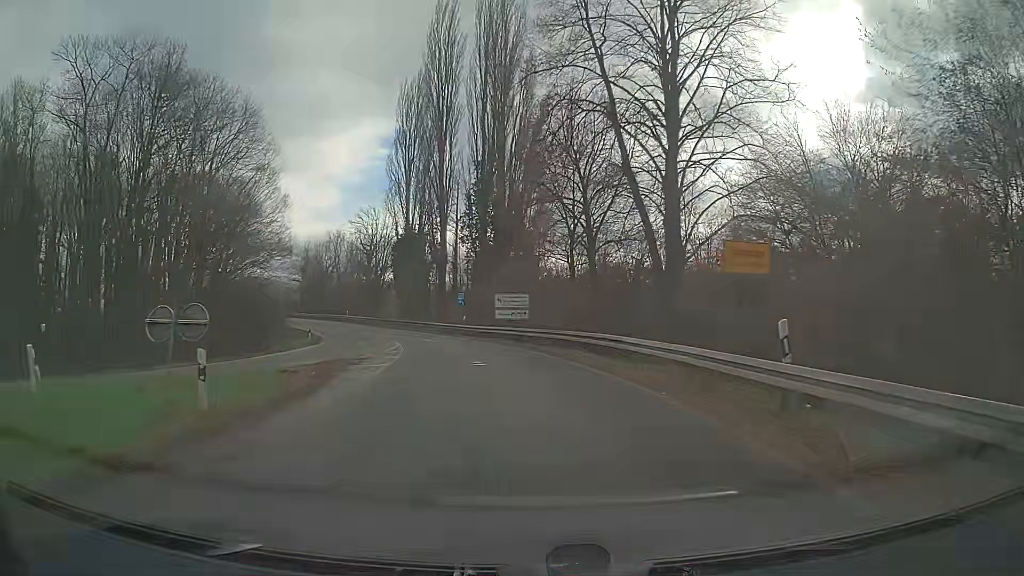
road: trunk_link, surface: asphalt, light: Day
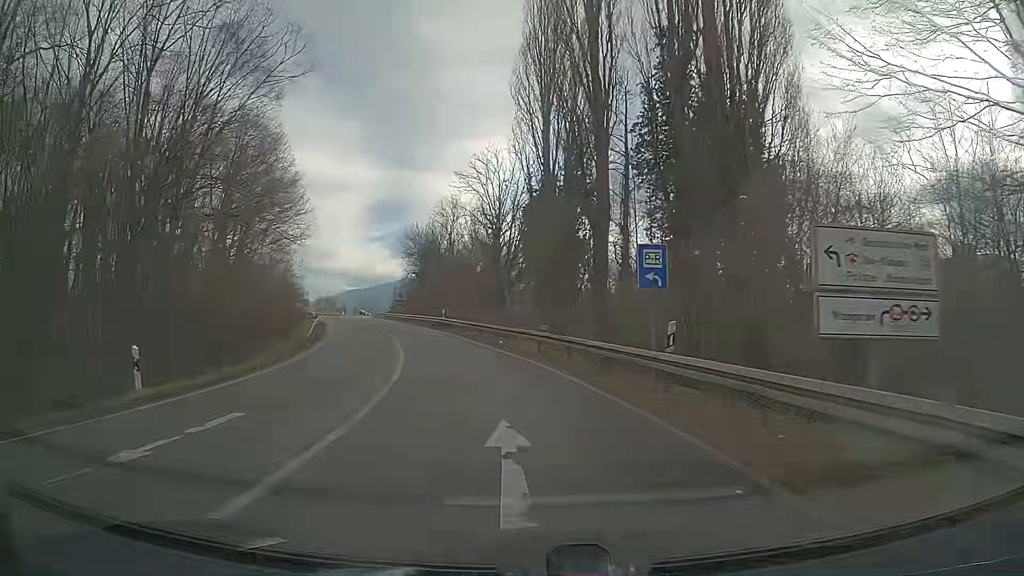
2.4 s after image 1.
(-3.4, +31.4) m; -13°
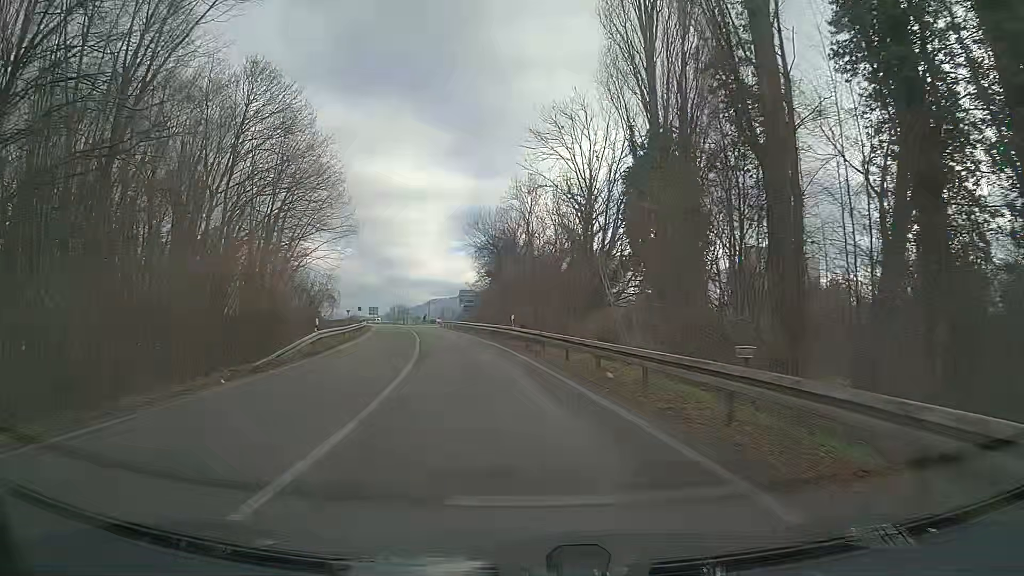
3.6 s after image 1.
(-1.2, +15.2) m; -8°
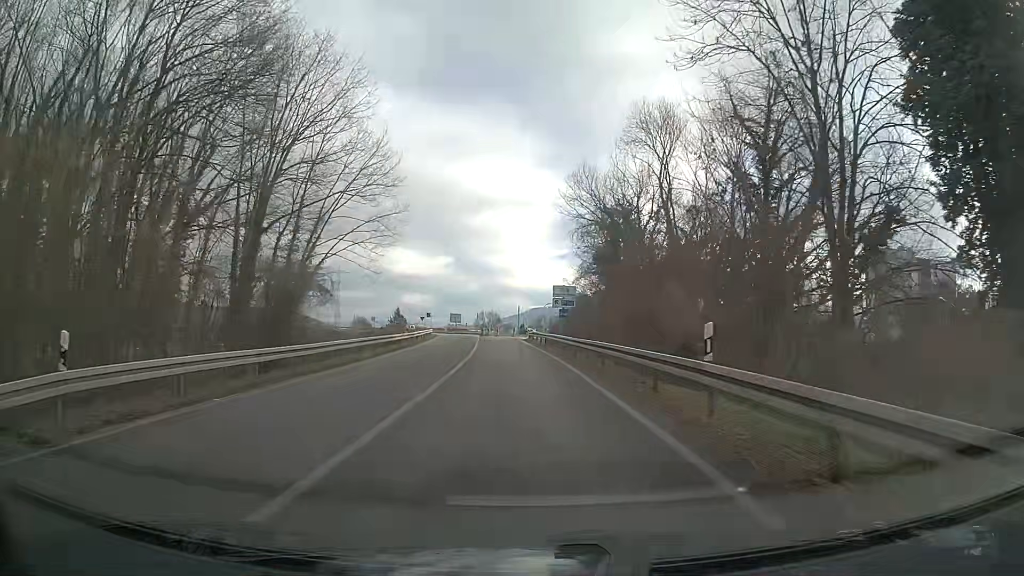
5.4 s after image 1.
(-1.8, +22.4) m; -9°
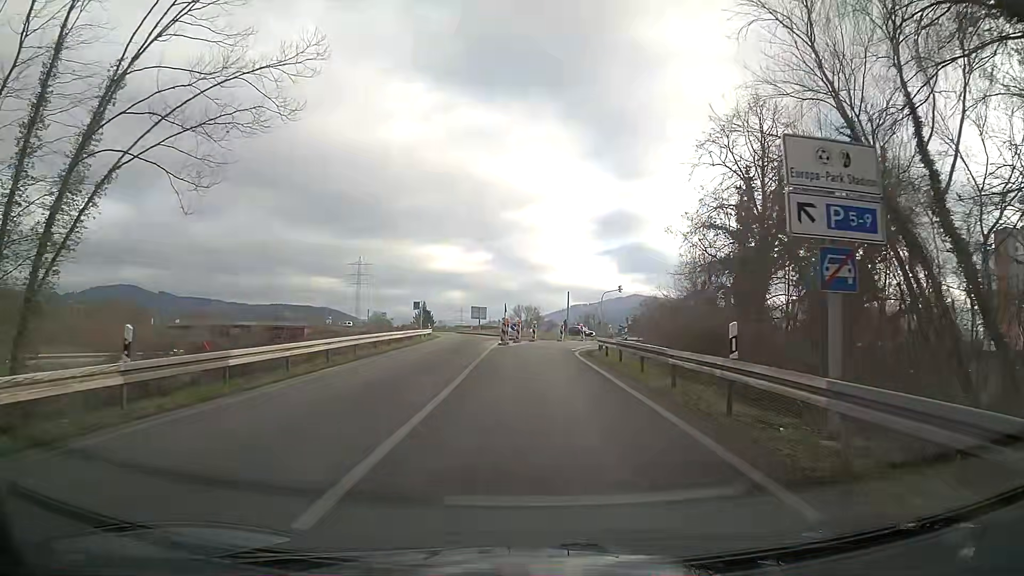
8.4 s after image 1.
(-1.0, +35.1) m; -2°
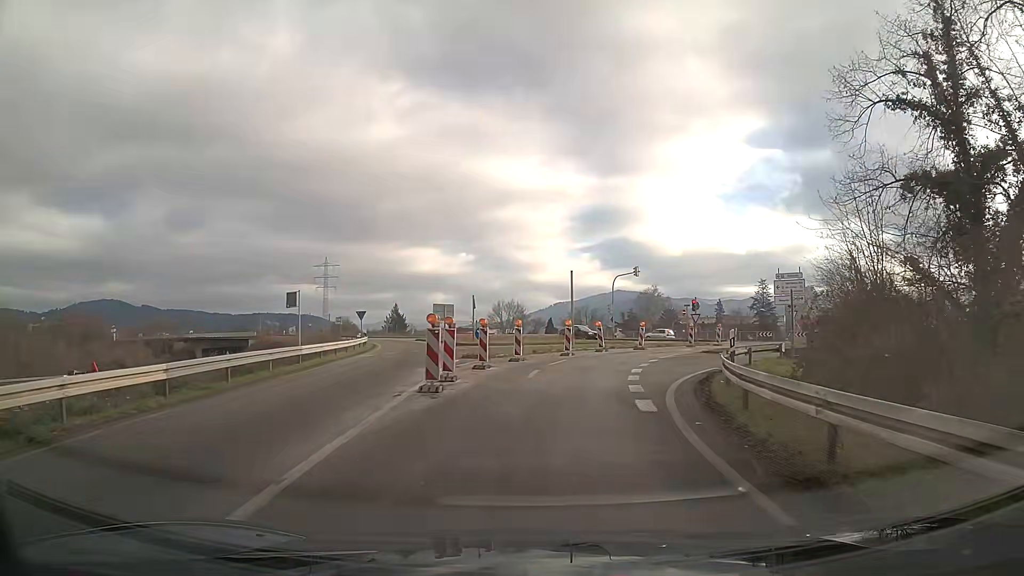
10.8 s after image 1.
(-0.2, +24.1) m; +1°
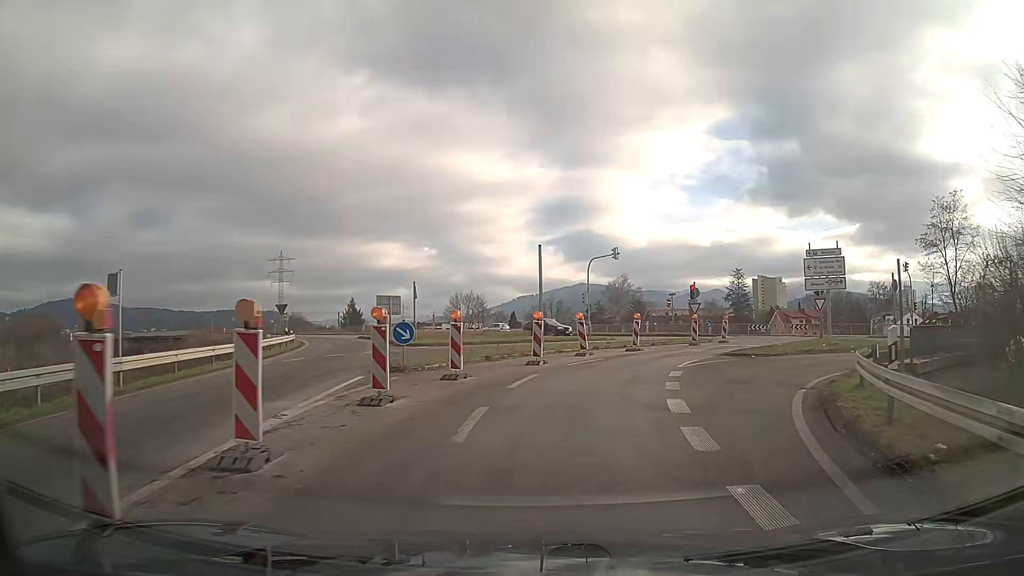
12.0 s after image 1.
(+0.3, +10.0) m; +4°
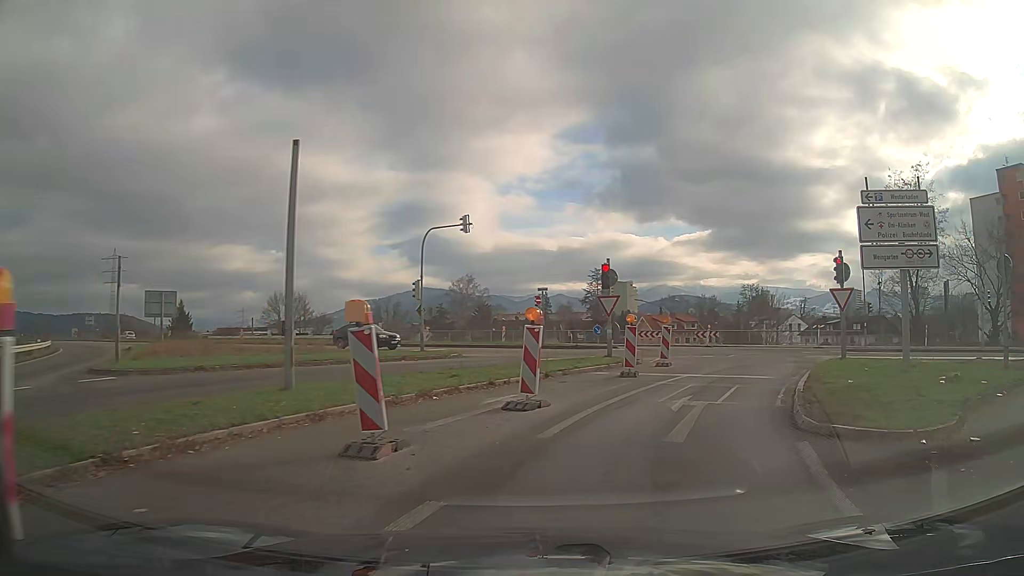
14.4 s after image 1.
(+1.3, +17.1) m; +13°
